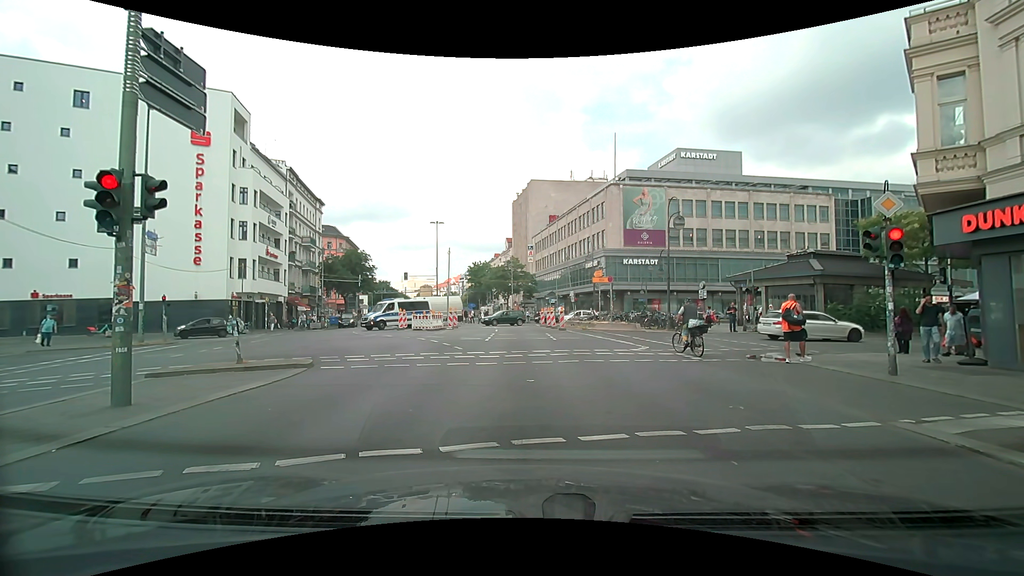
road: secondary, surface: asphalt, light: Day
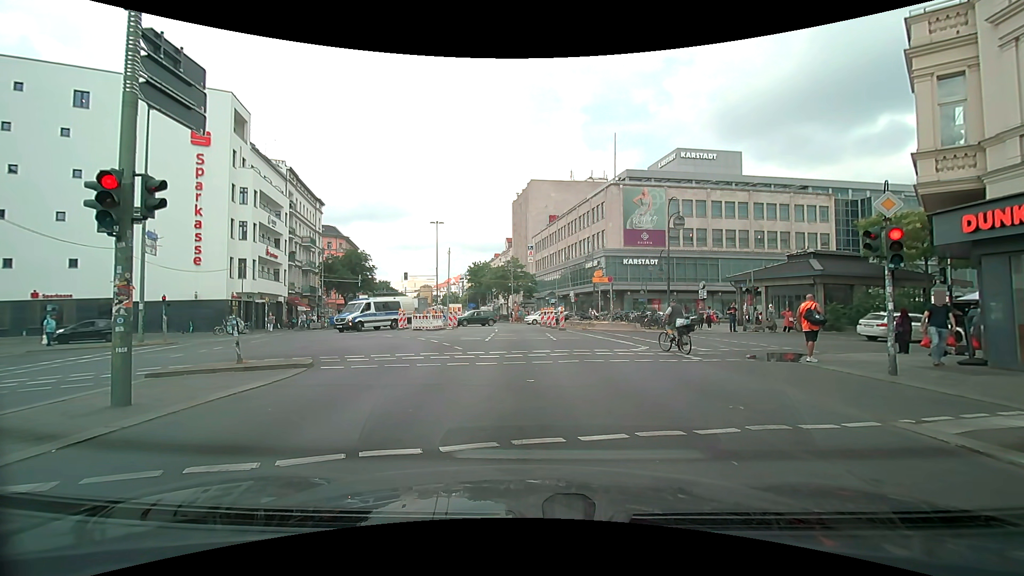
(0.0, 0.0) m; 0°
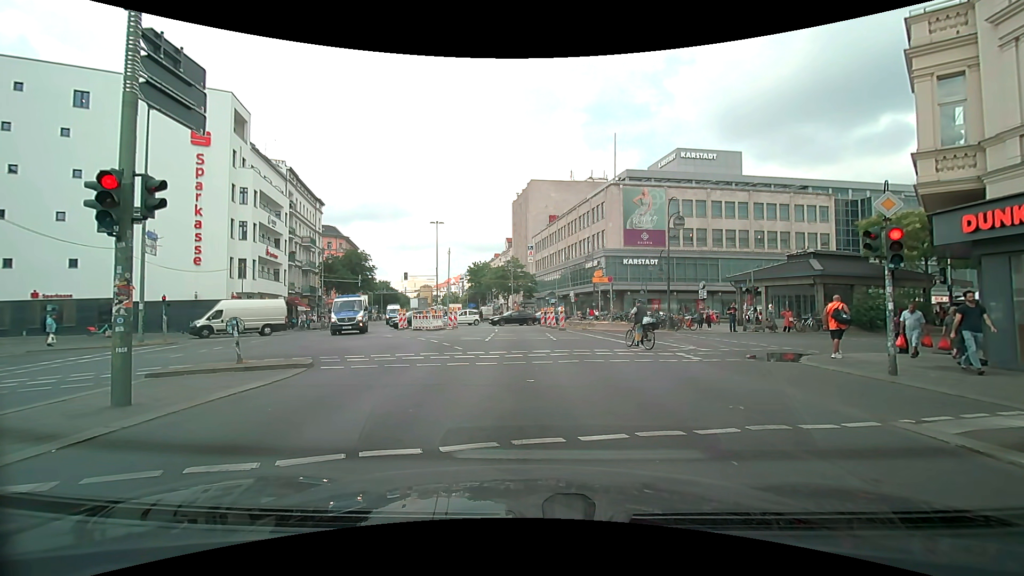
(0.0, 0.0) m; 0°
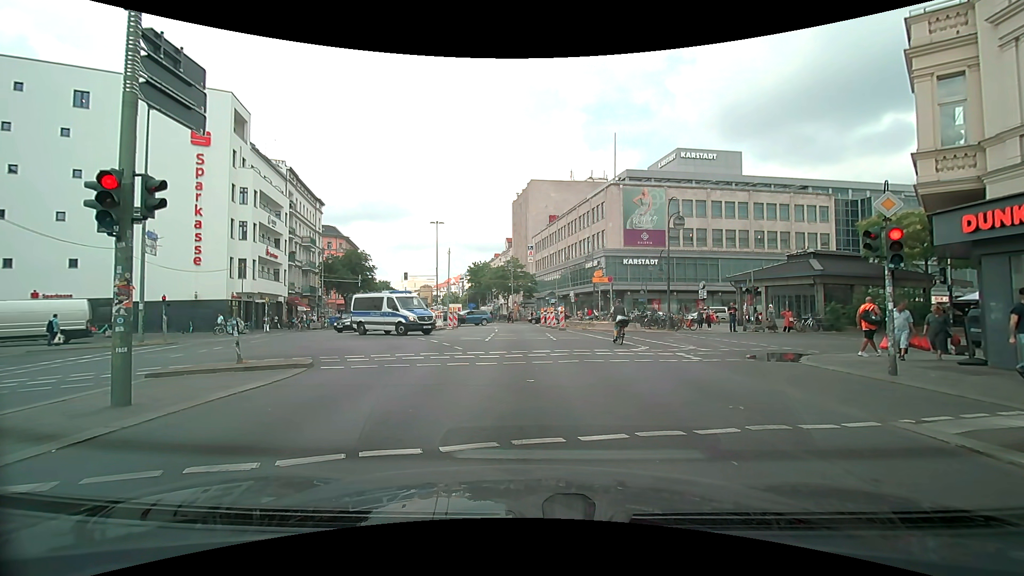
(0.0, 0.0) m; 0°
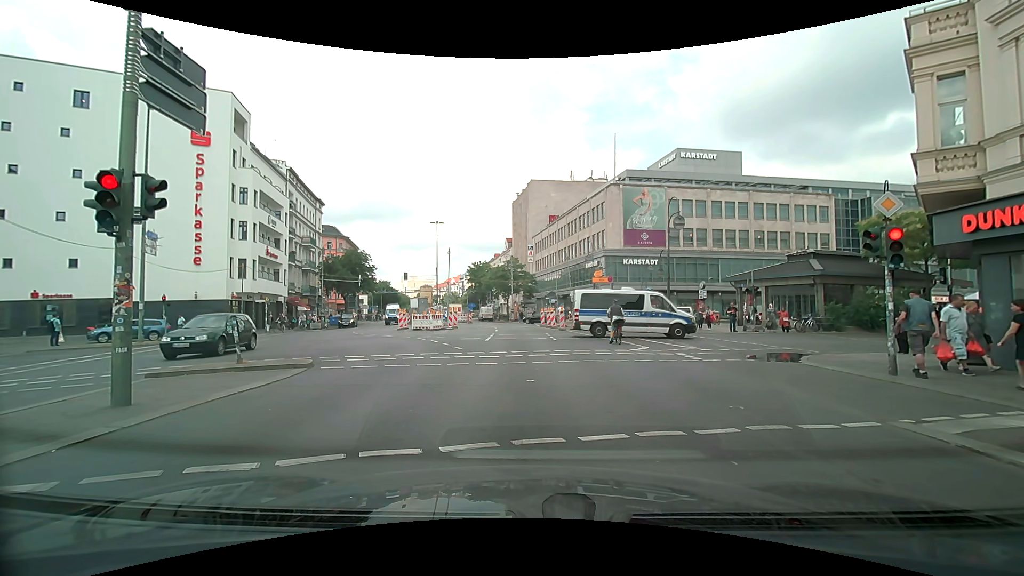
(0.0, 0.0) m; 0°
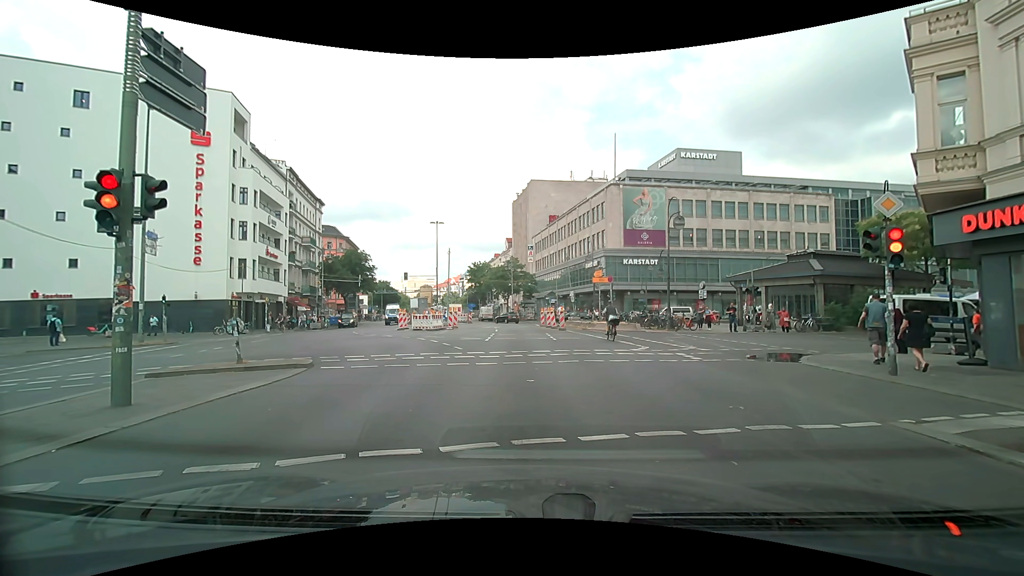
(0.0, 0.0) m; 0°
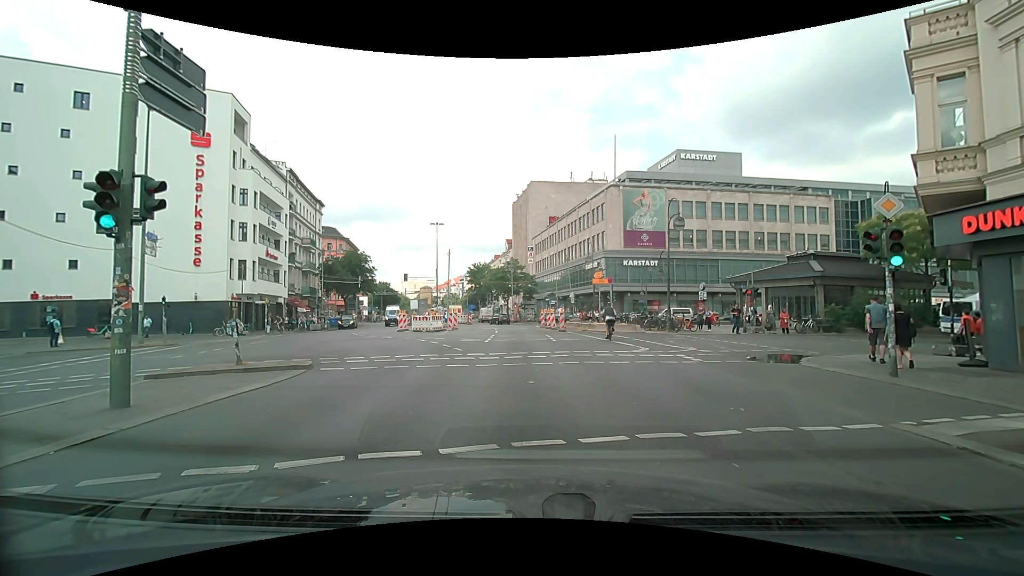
(0.0, 0.0) m; 0°
